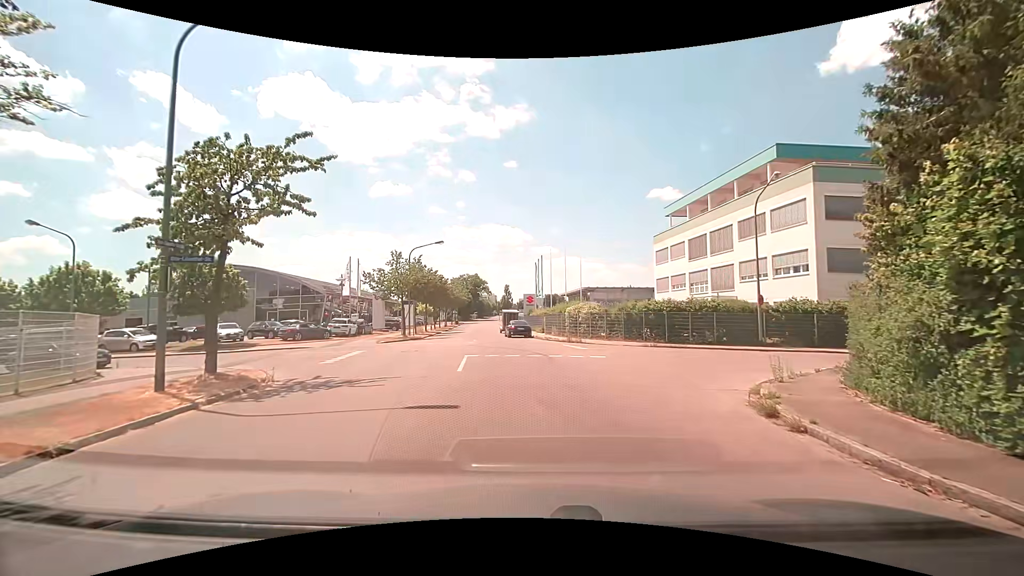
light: Day
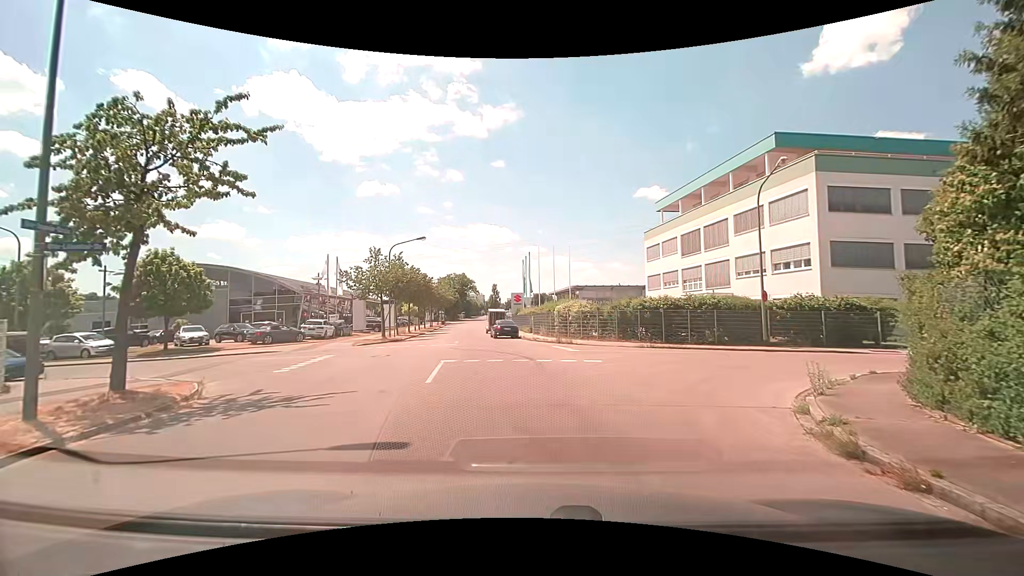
(0.0, +2.2) m; +3°
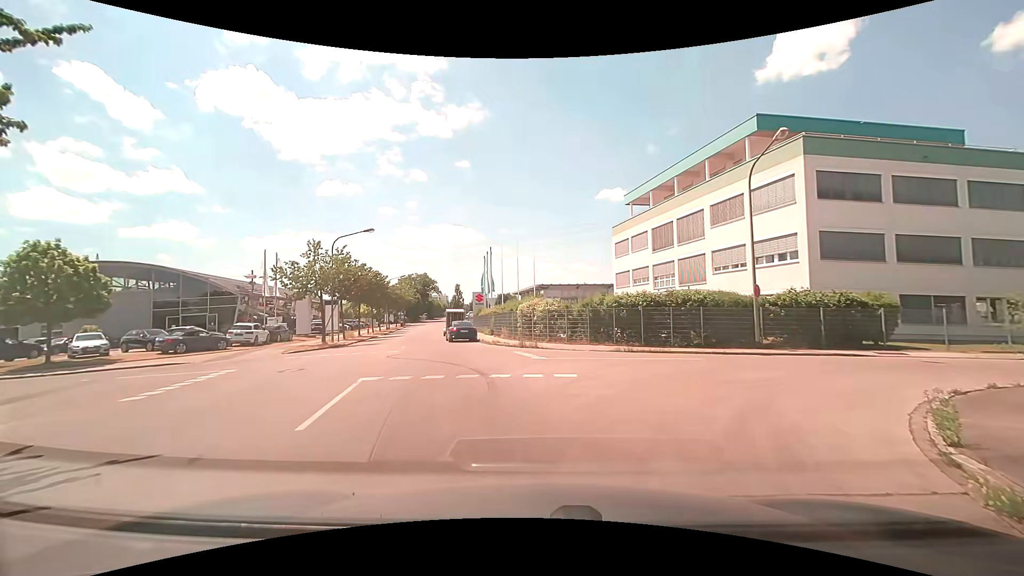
(+0.1, +4.1) m; +2°
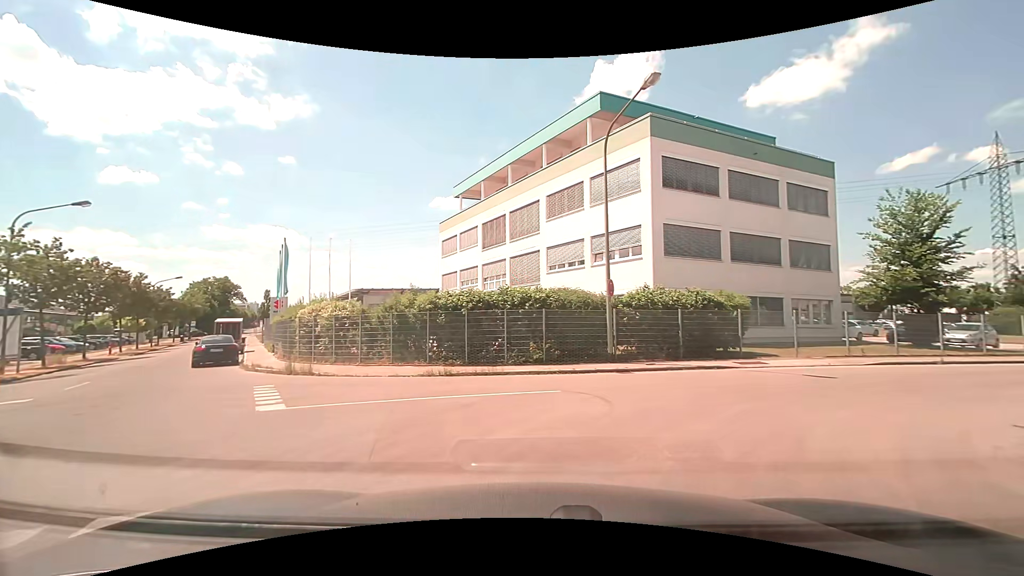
(+1.1, +7.2) m; +19°
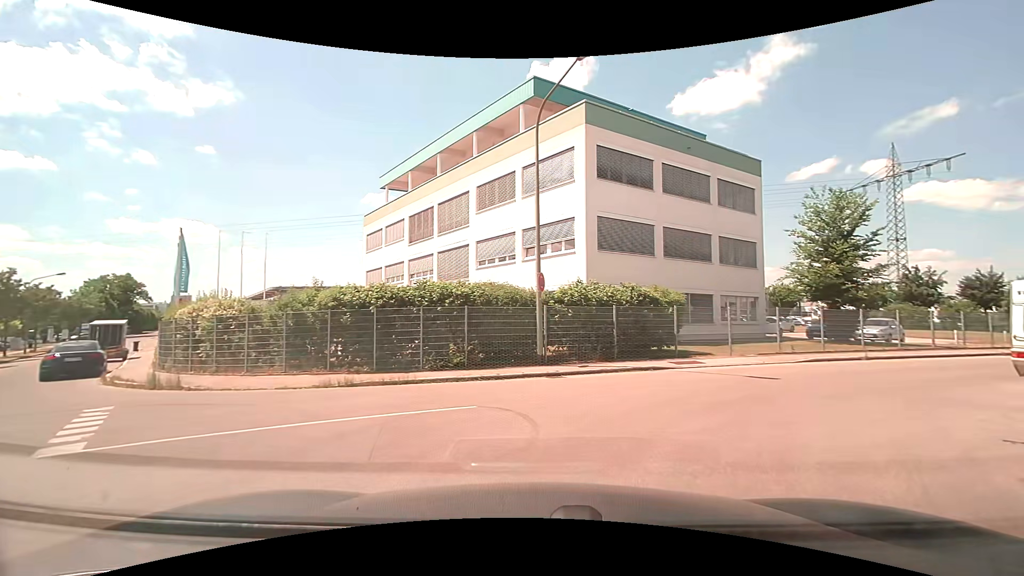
(+0.2, +2.0) m; +9°
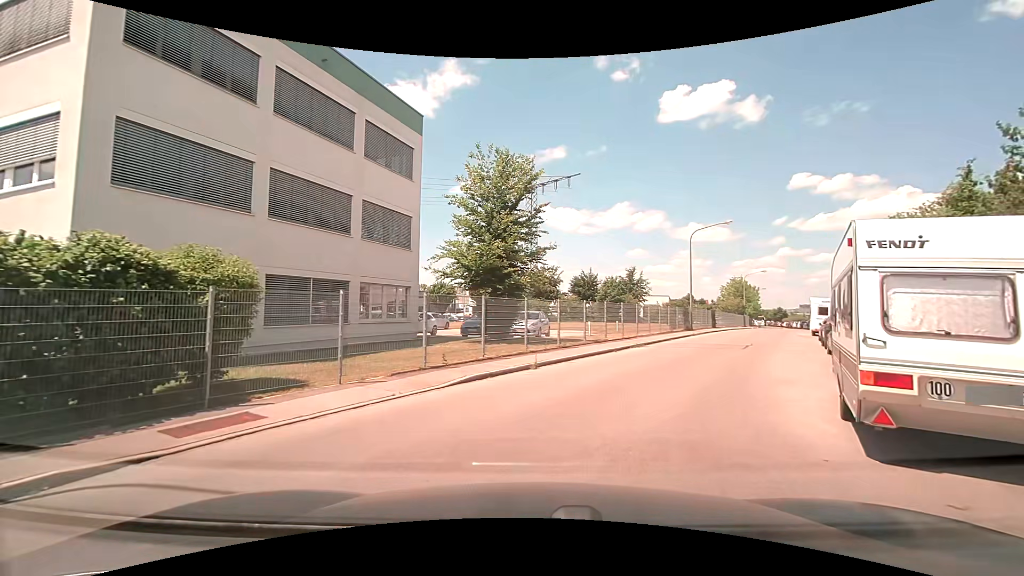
(+3.3, +9.3) m; +38°
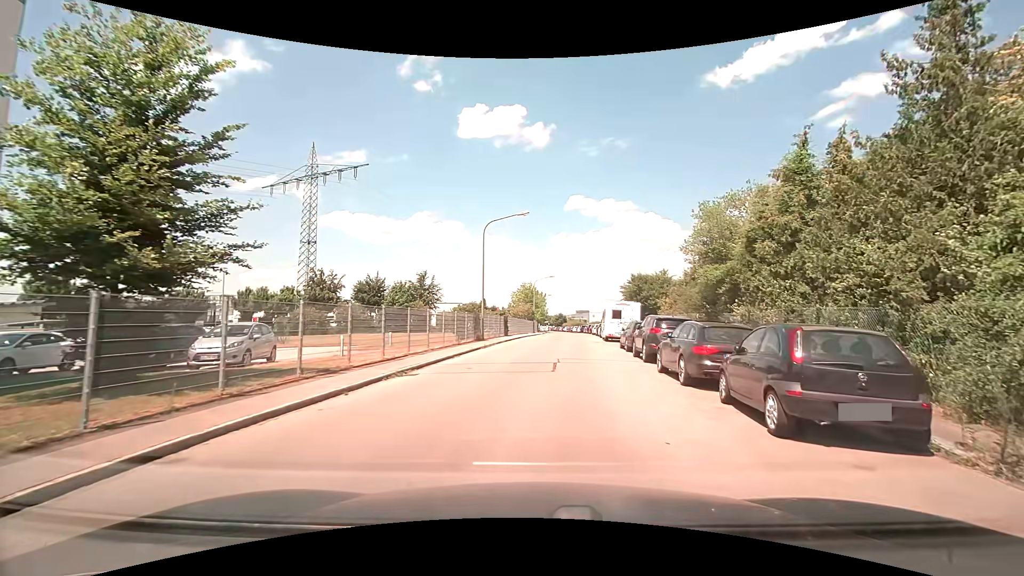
(+1.7, +8.7) m; +20°
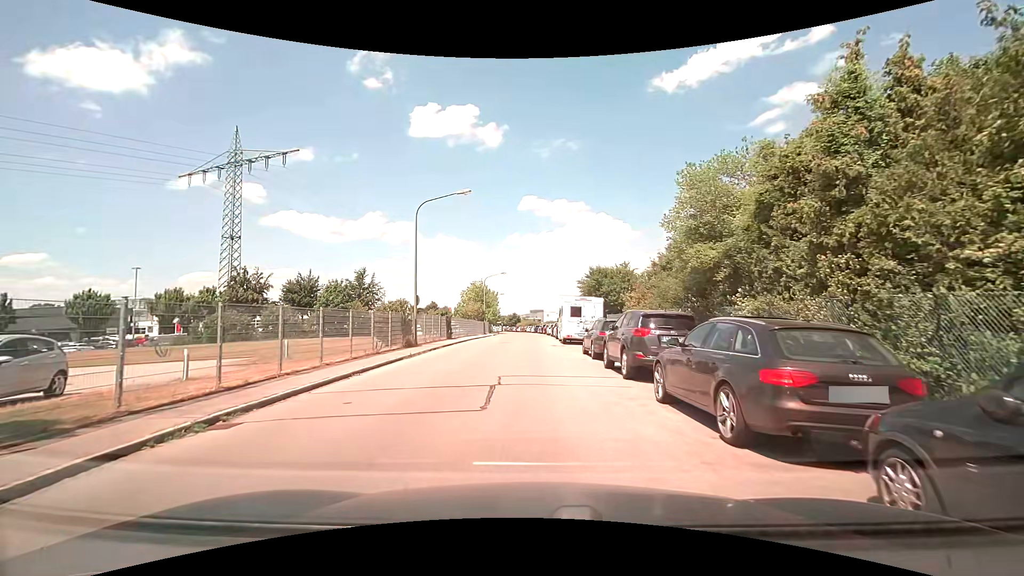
(+0.5, +5.8) m; +7°
